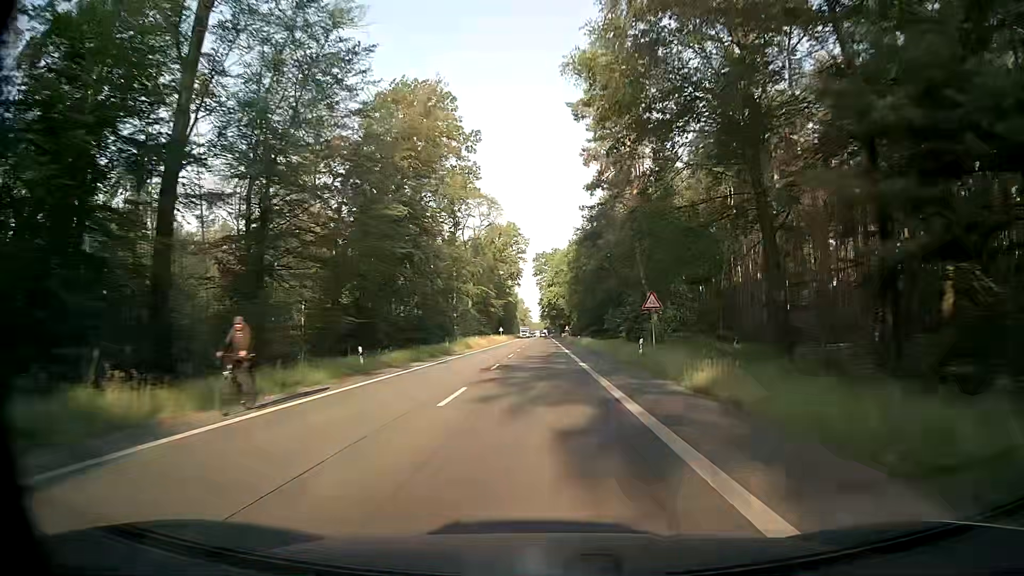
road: secondary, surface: asphalt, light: Day
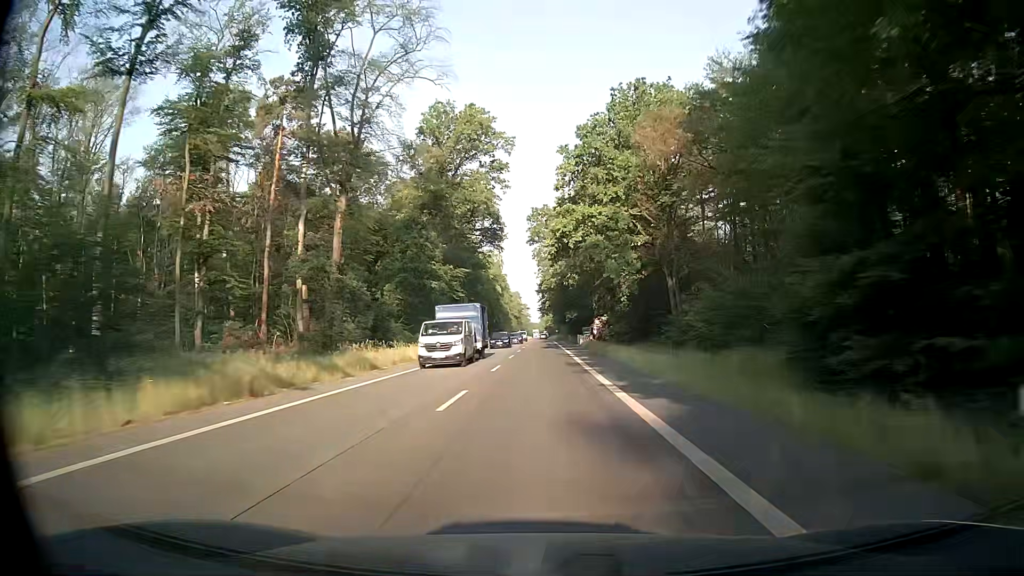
(-0.3, +71.6) m; 0°
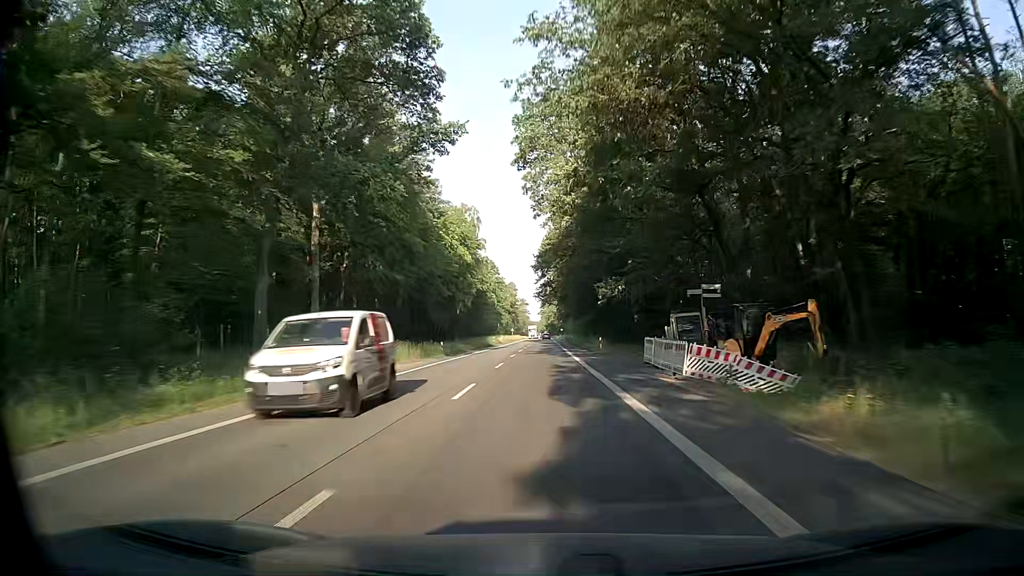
(-0.2, +57.3) m; -1°
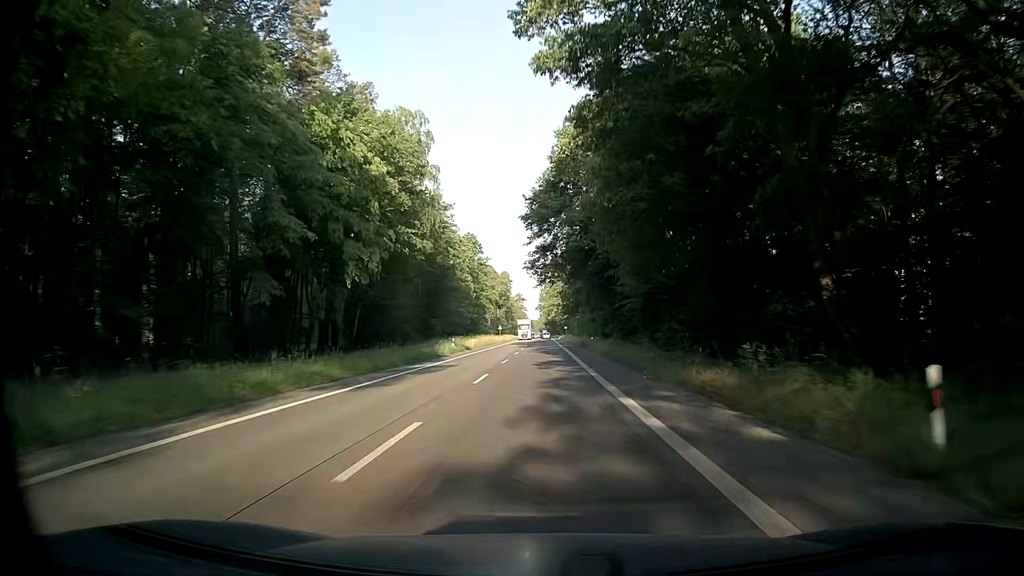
(+0.4, +43.0) m; 0°
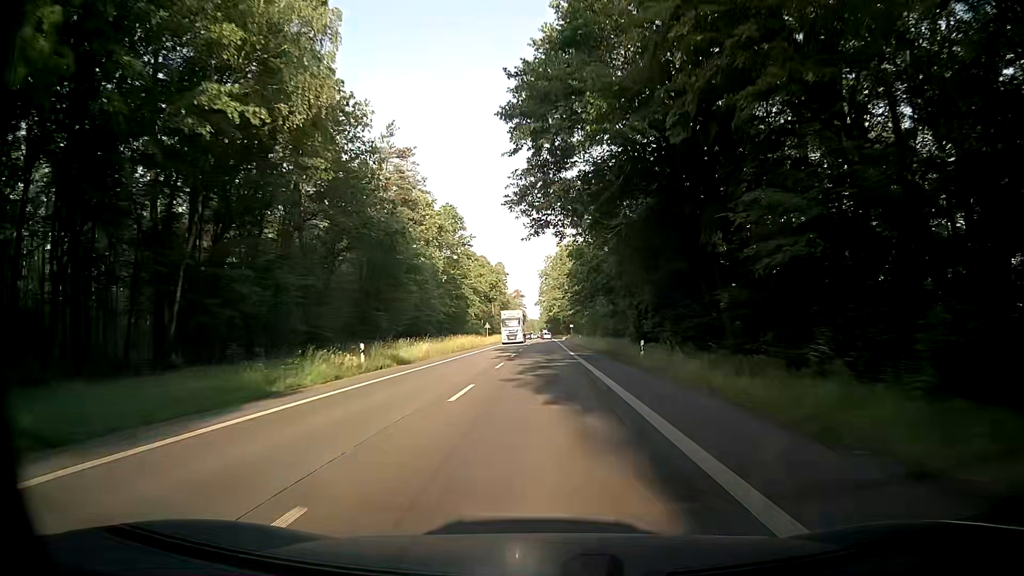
(0.0, +28.7) m; 0°
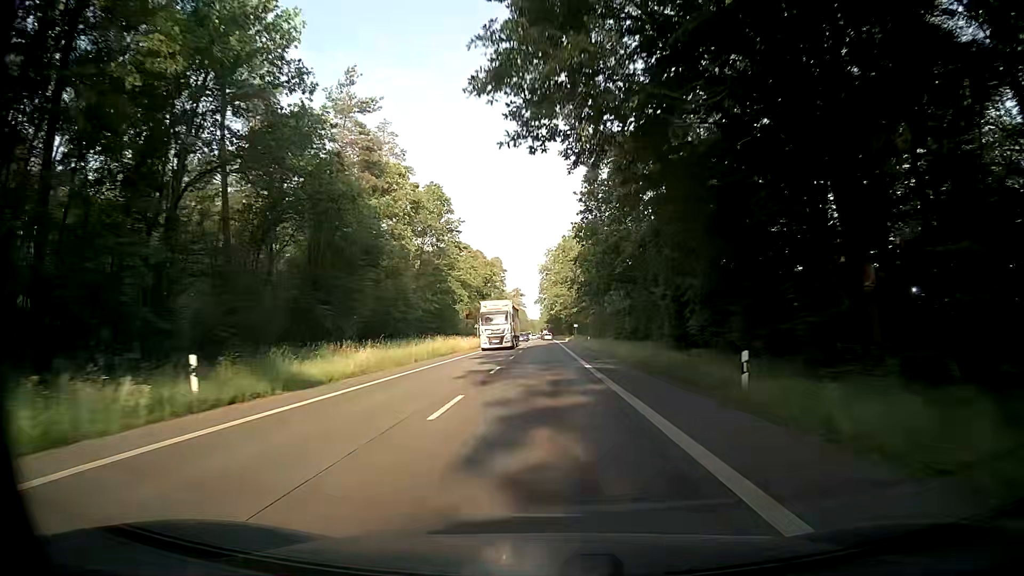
(0.0, +14.3) m; 0°
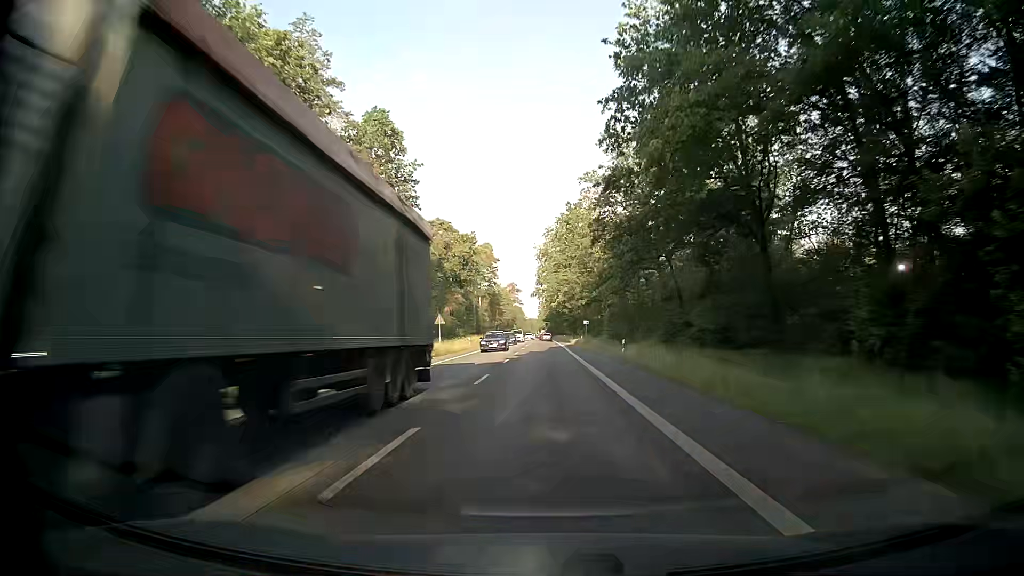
(+0.1, +28.7) m; -1°
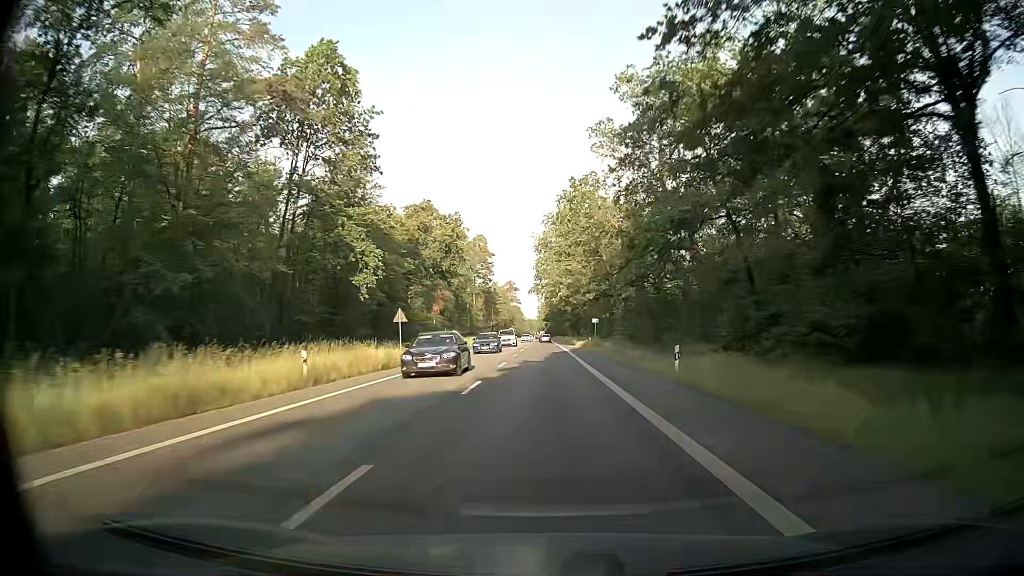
(+0.2, +14.3) m; +1°
(0, +10) (0, +20) (0, +30) (0, +40) (0, +50) (0, +60) (0, +70) (0, +80) (0, +90) (0, +100) m
